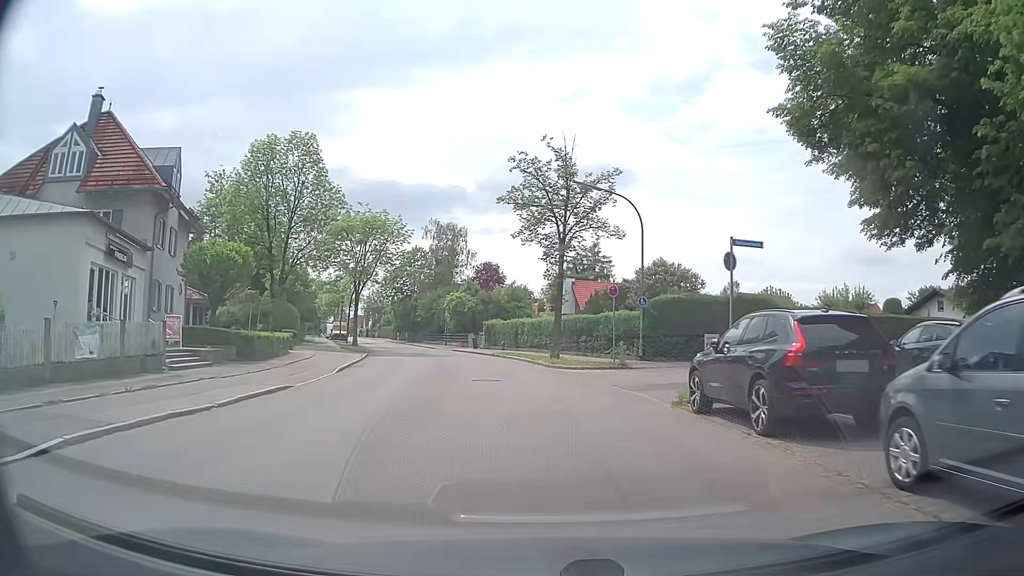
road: tertiary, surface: asphalt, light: Day
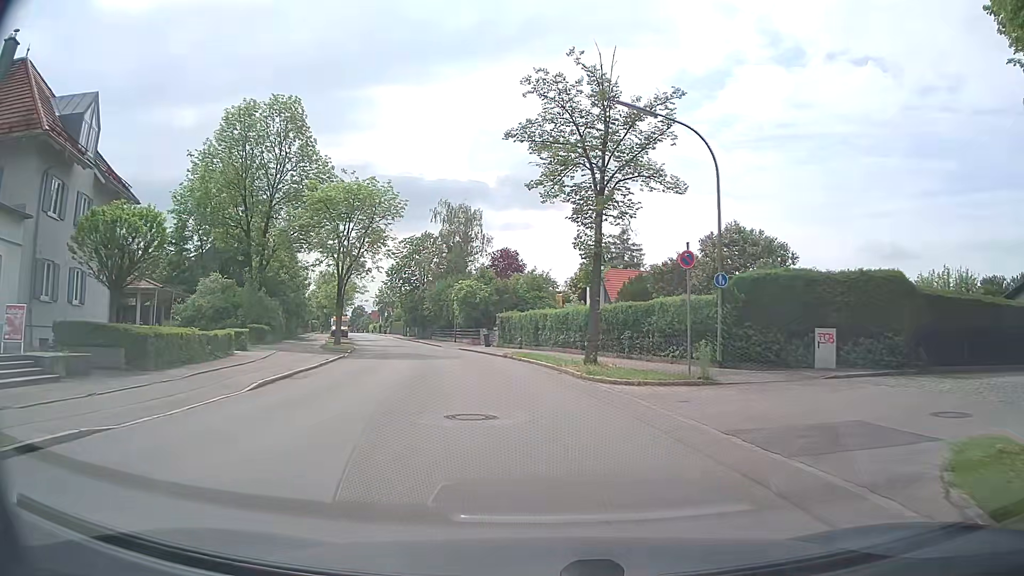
(-0.2, +9.5) m; -1°
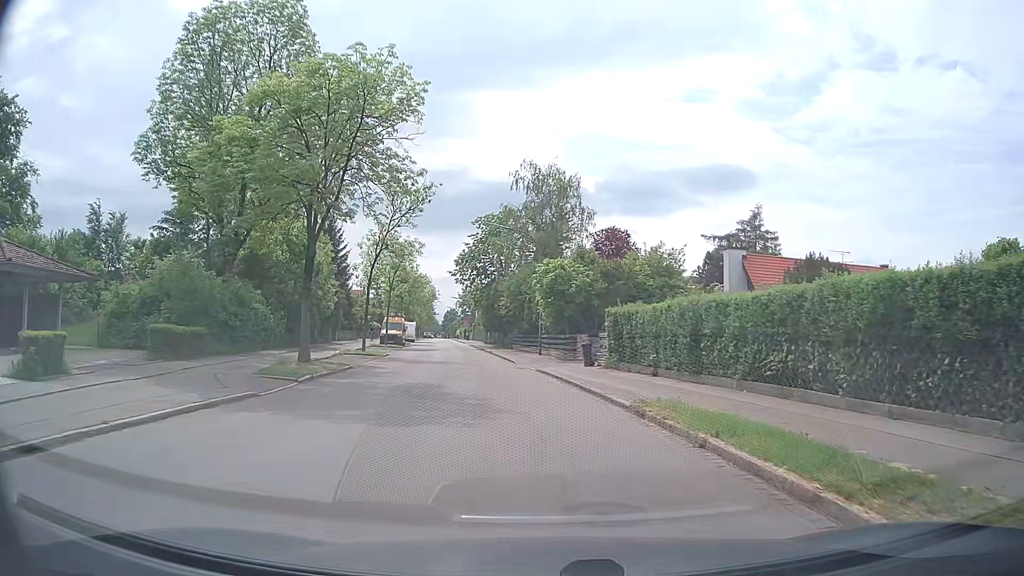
(-1.7, +19.0) m; -10°
(0, +10) (-1, +20) (-2, +30) (-4, +40) (-5, +50) (-7, +60) (-8, +69) (-10, +79) (-11, +89) (-13, +99) m
